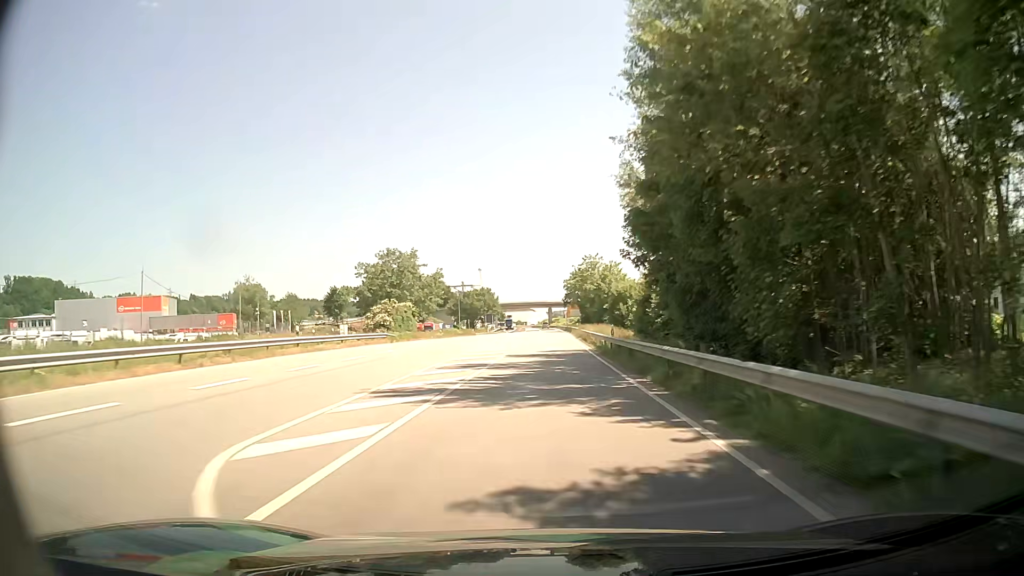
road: primary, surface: asphalt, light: Day
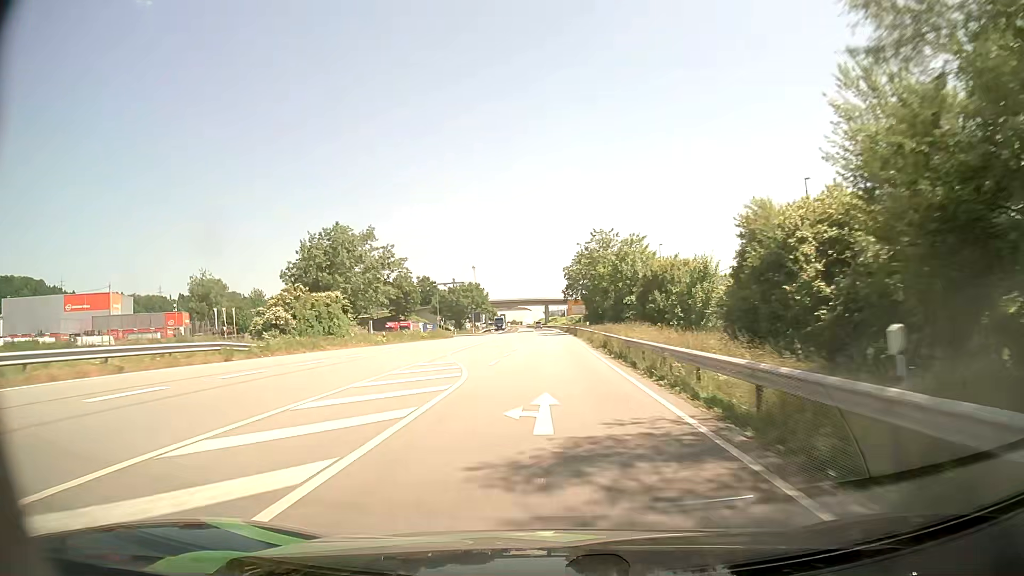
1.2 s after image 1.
(+0.1, +27.3) m; 0°
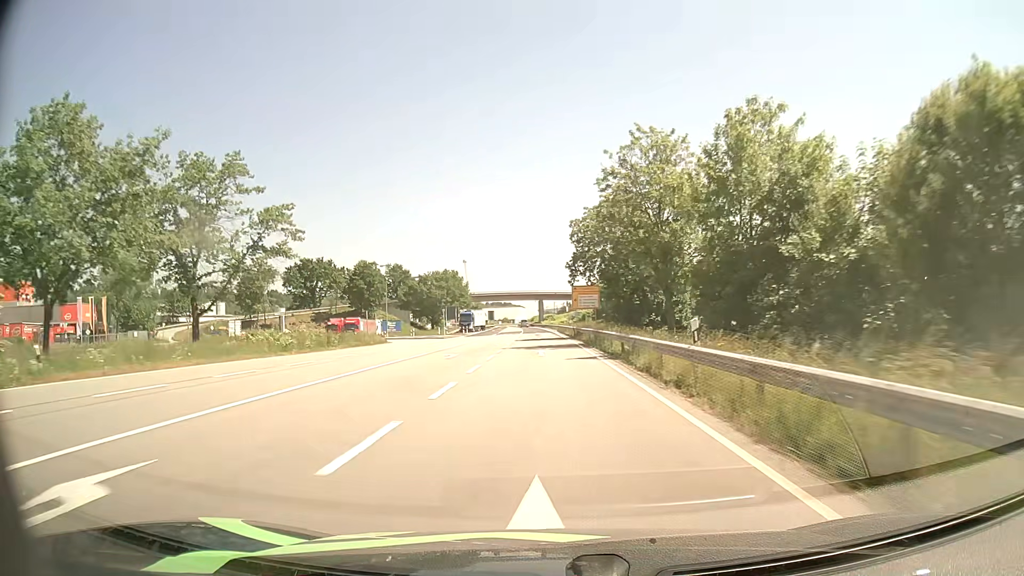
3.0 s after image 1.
(+0.2, +40.3) m; 0°
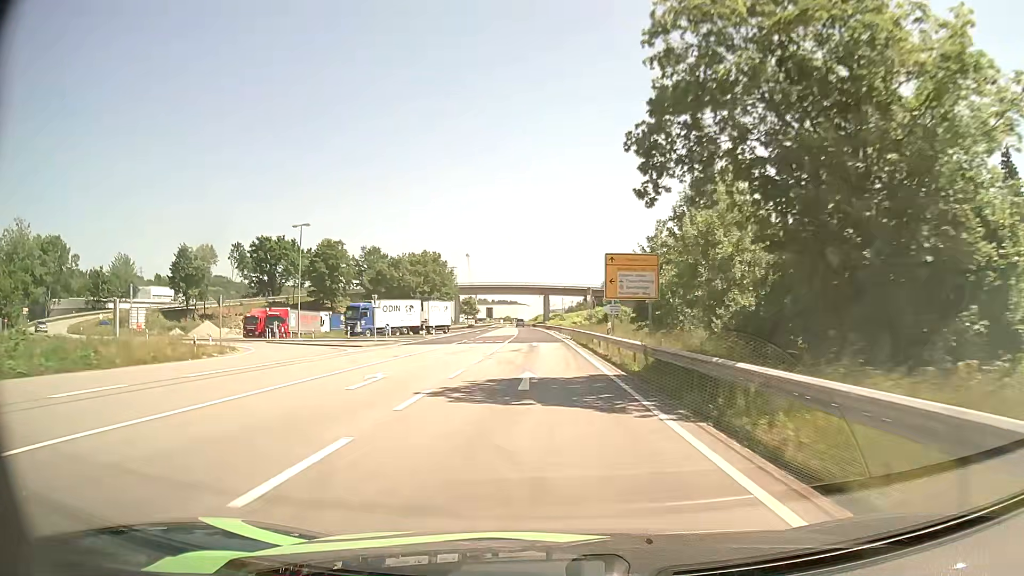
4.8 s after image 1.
(-0.1, +37.0) m; 0°
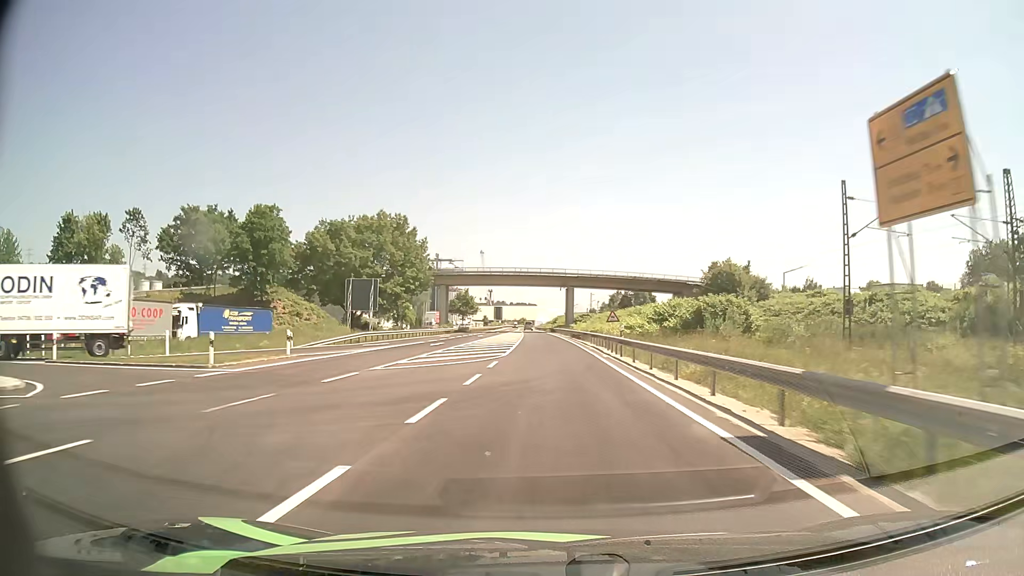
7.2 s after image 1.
(-0.8, +46.9) m; -2°
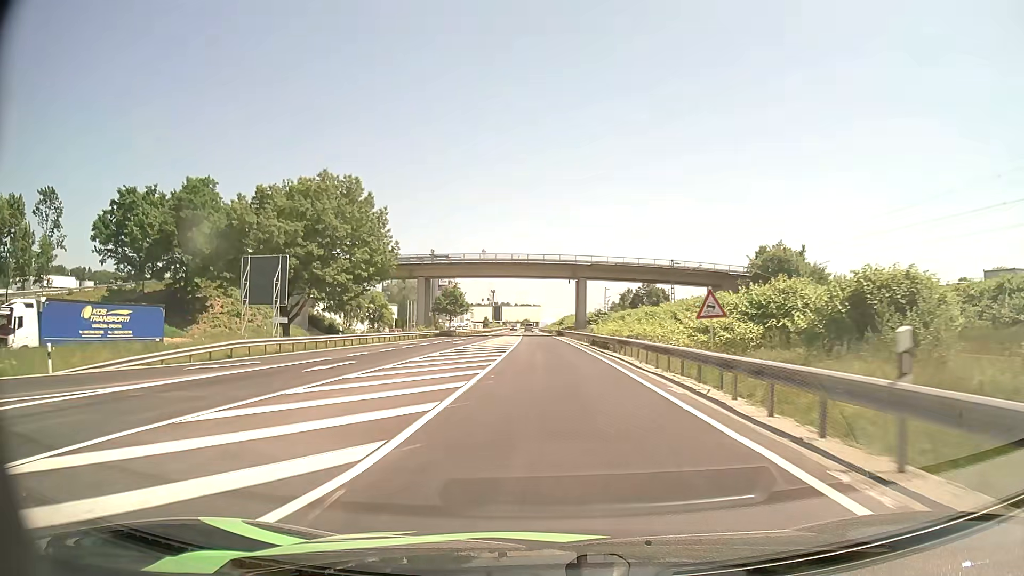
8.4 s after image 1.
(-0.1, +23.3) m; 0°
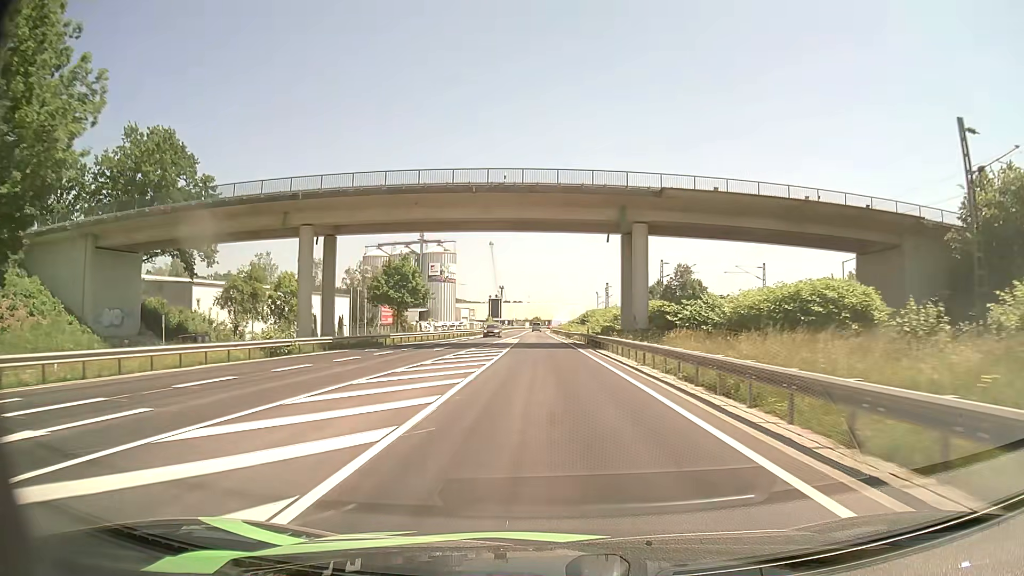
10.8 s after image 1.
(-0.4, +46.8) m; -1°
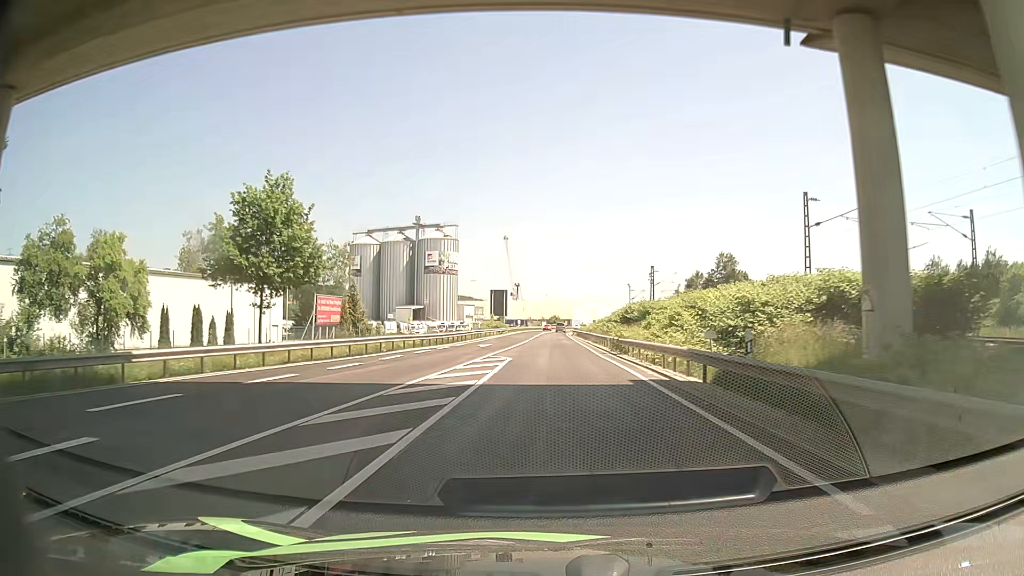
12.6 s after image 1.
(-0.5, +35.3) m; -2°
(0, +10) (0, +20) (0, +30) (0, +40) (0, +50) (0, +60) (0, +70) (+1, +80) (+1, +90) (+1, +100) m
